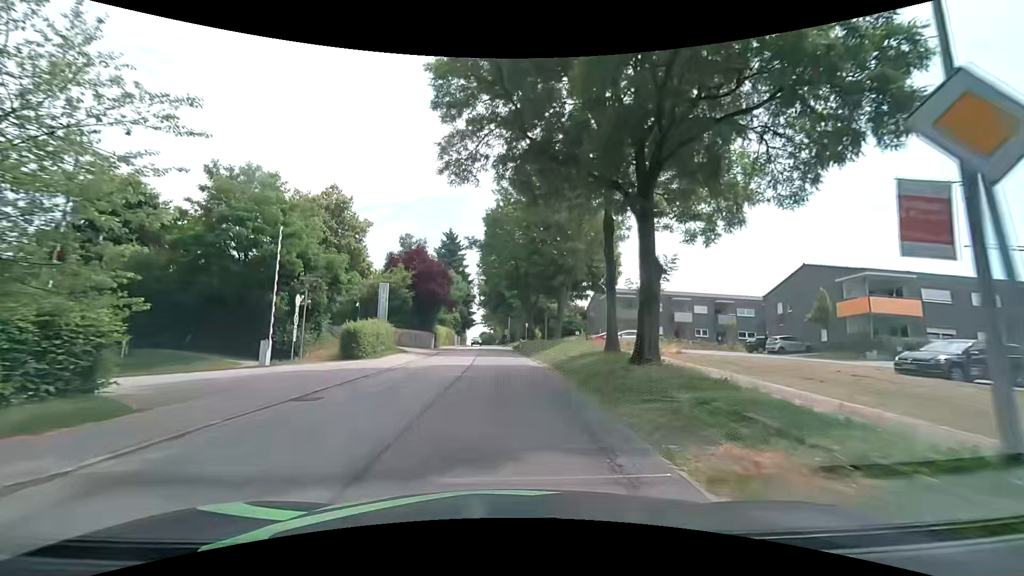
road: secondary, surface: asphalt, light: Day
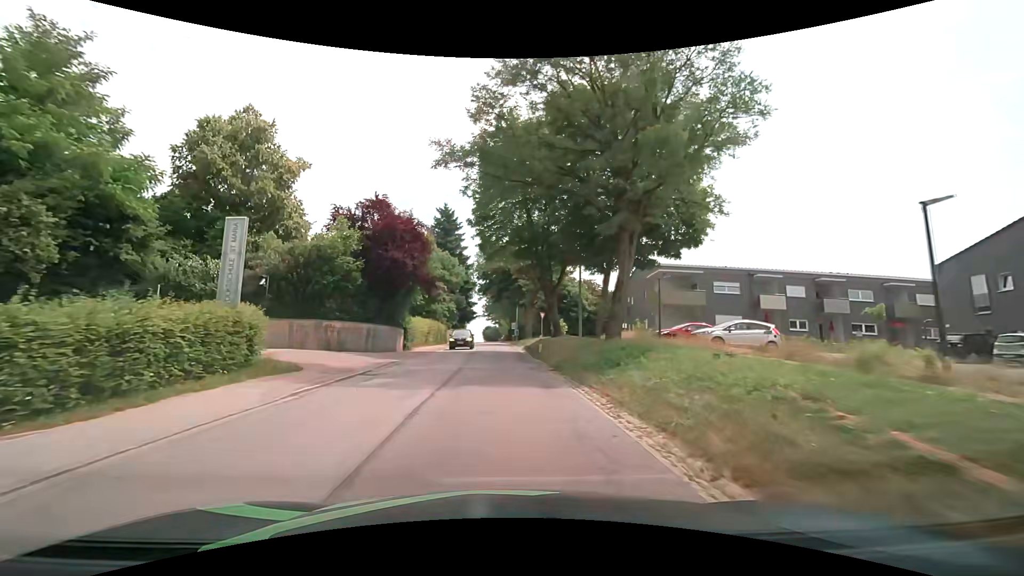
(-0.3, +19.6) m; -1°
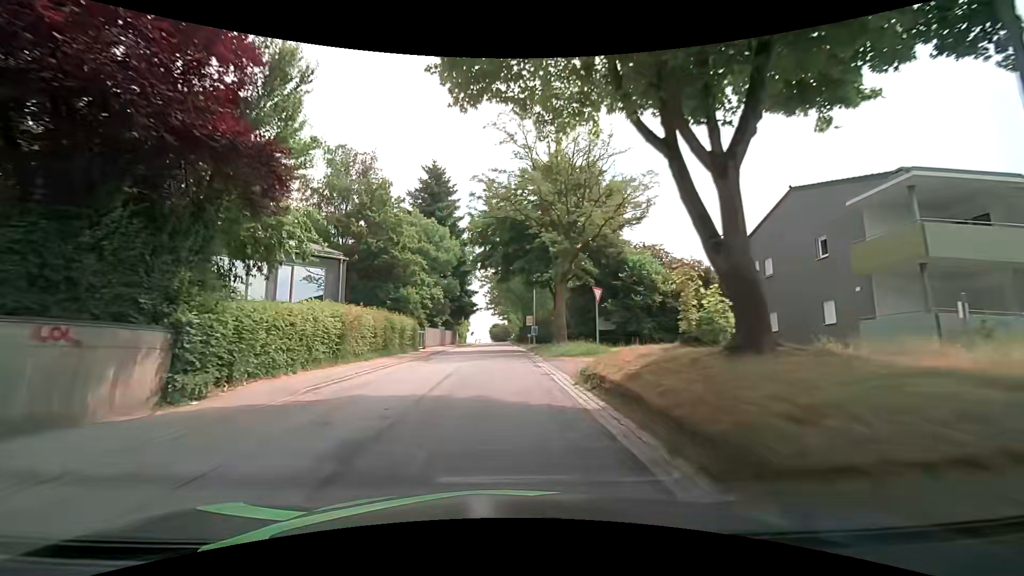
(-0.2, +25.8) m; -1°
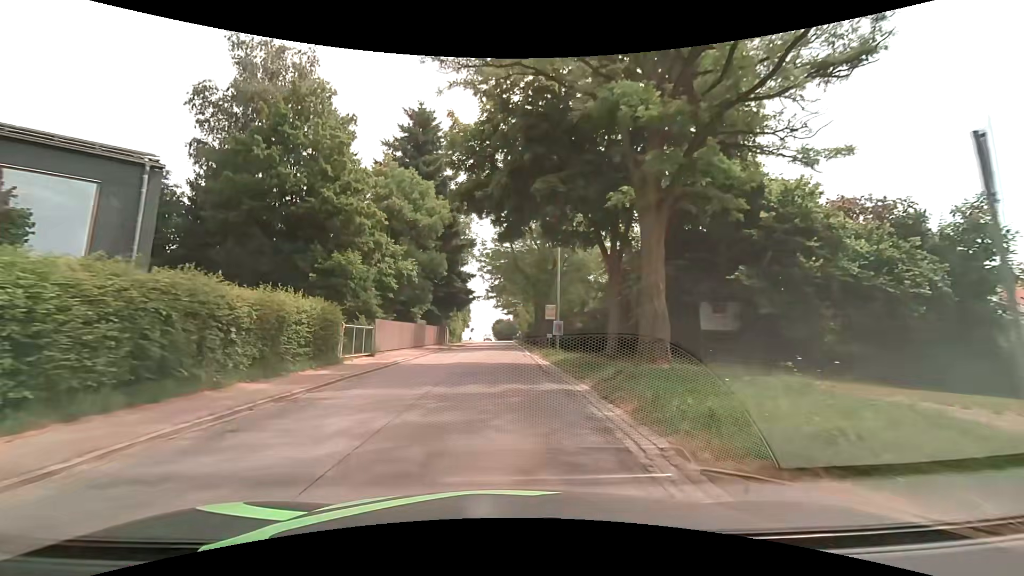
(-0.1, +18.5) m; -1°
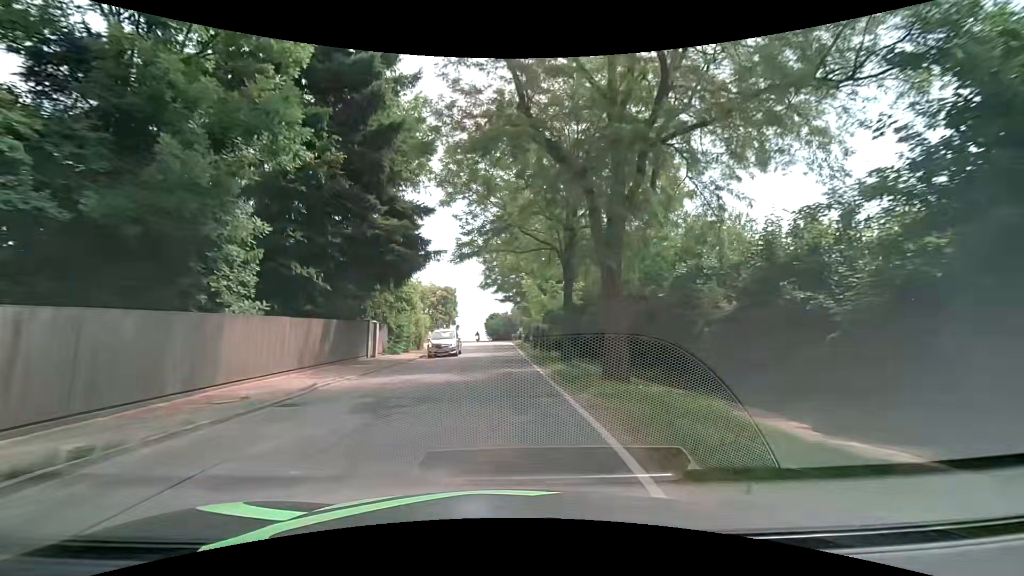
(+0.2, +30.1) m; 0°
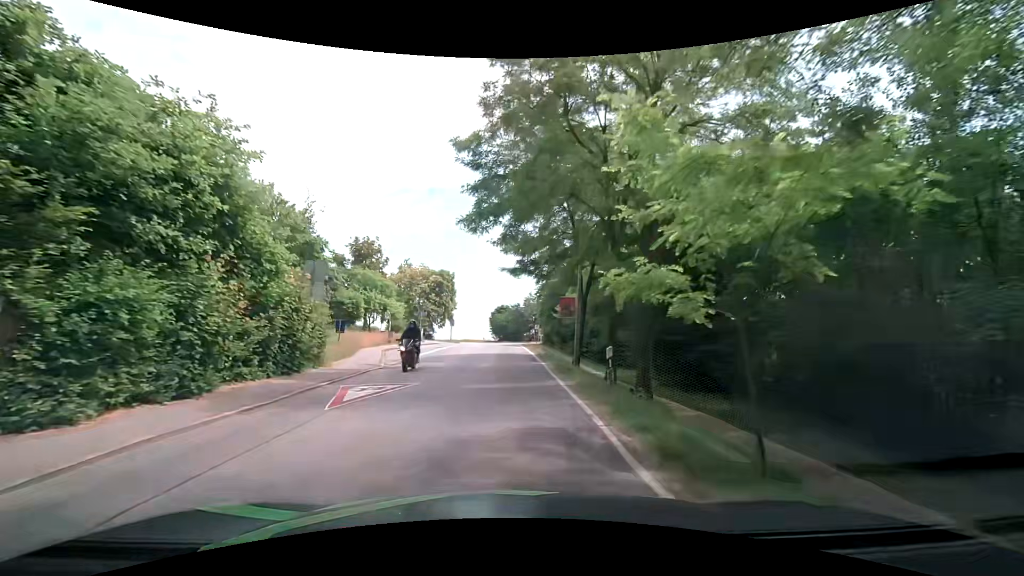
(0.0, +23.9) m; -1°
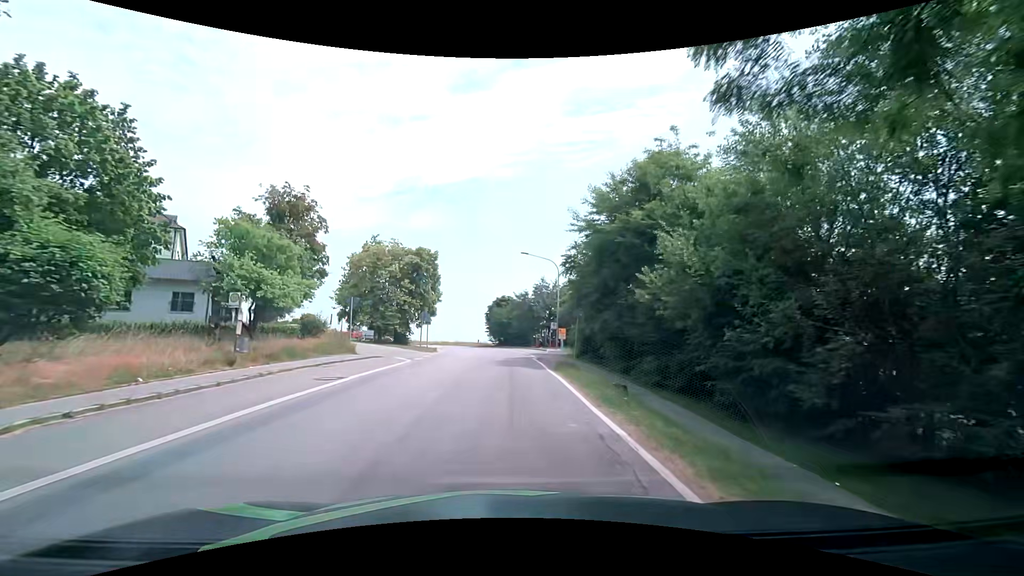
(+0.1, +23.6) m; 0°
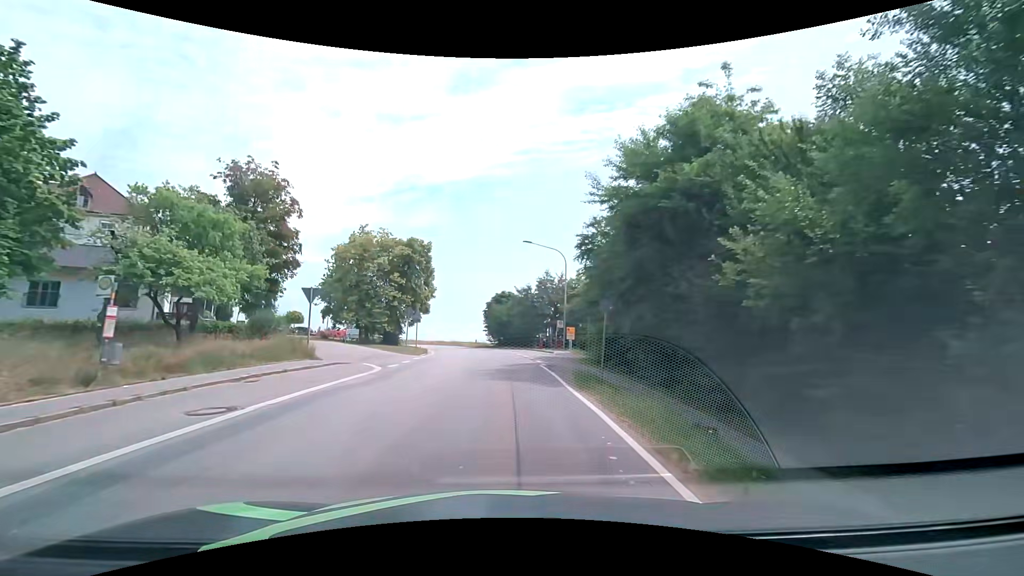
(0.0, +5.8) m; 0°
(0, +10) (0, +20) (-1, +30) (-2, +40) (-4, +50) (-6, +60) (-8, +69) (-11, +79) (-15, +88) (-19, +97) m
